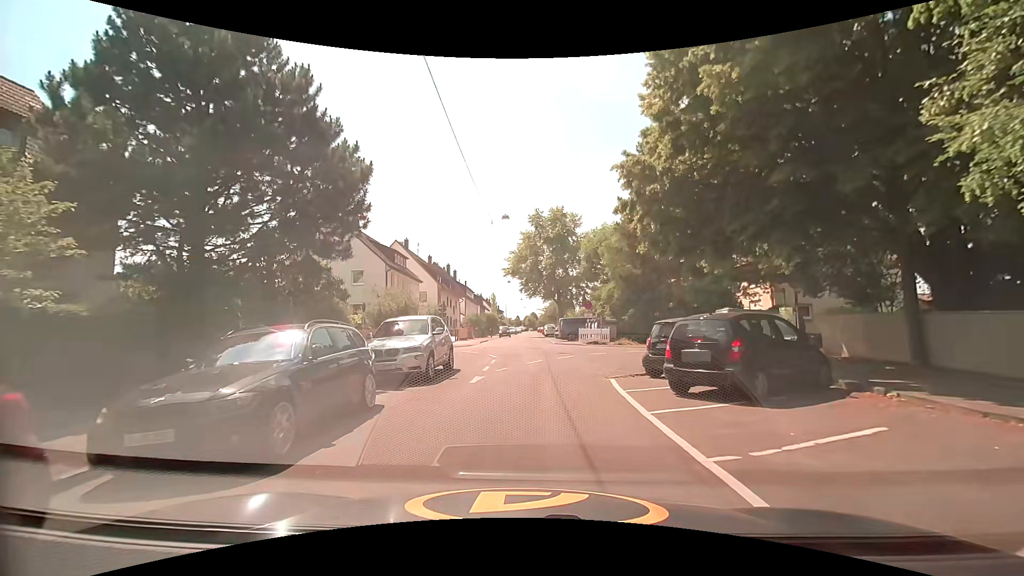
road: residential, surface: asphalt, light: Day
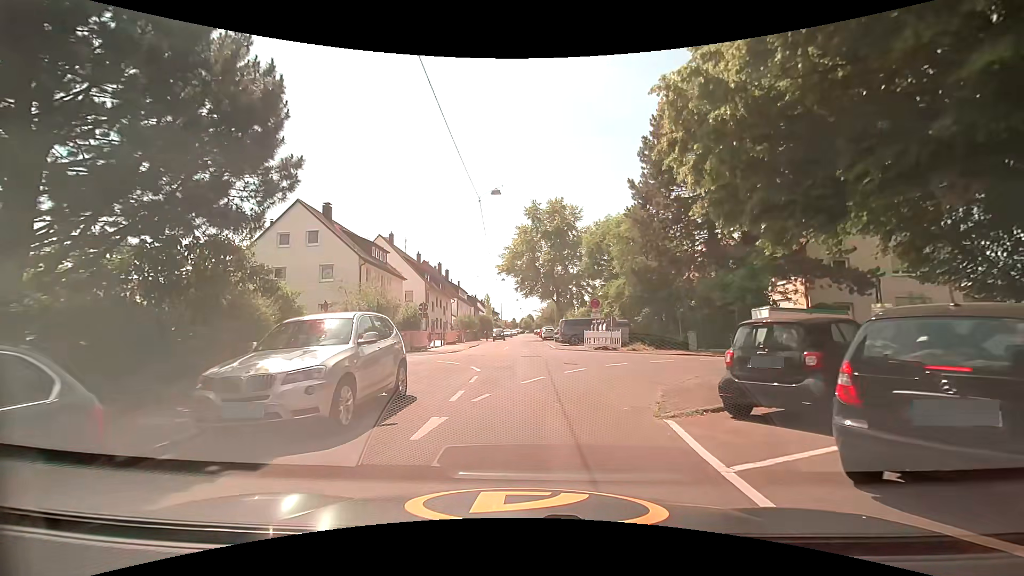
(0.0, +5.5) m; 0°
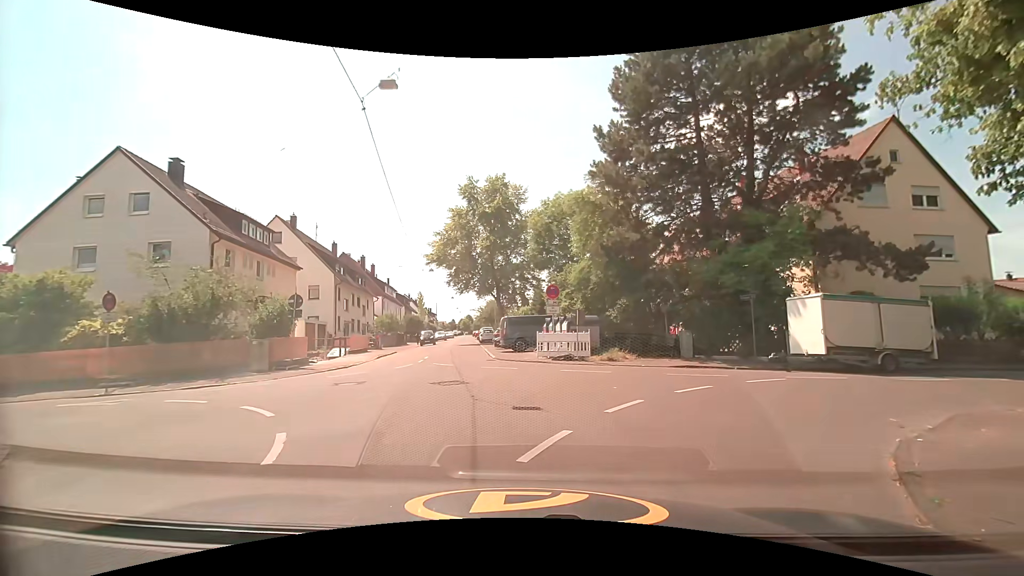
(+0.4, +9.7) m; +5°
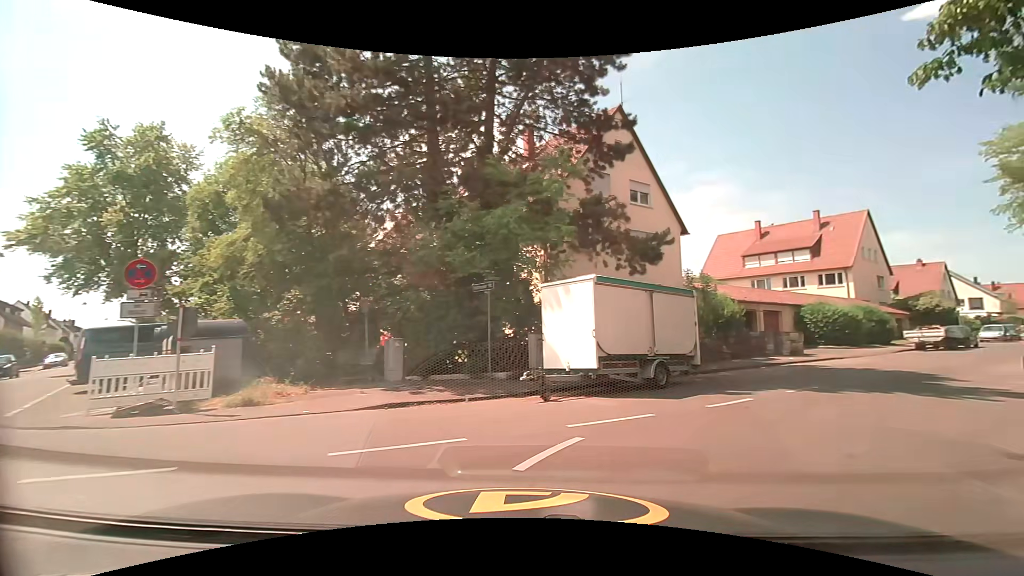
(+2.0, +8.3) m; +36°
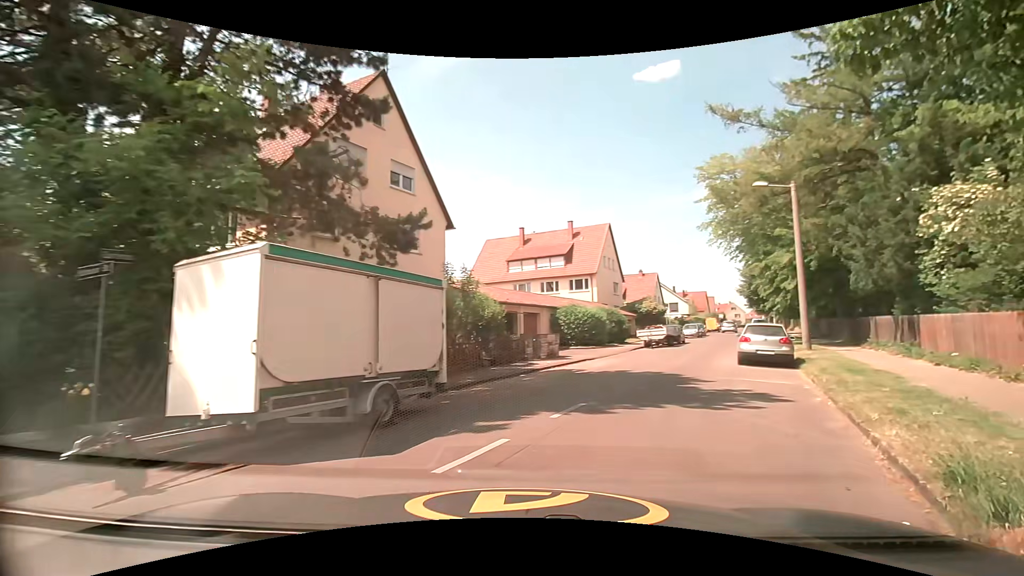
(+0.6, +4.3) m; +22°
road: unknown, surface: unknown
